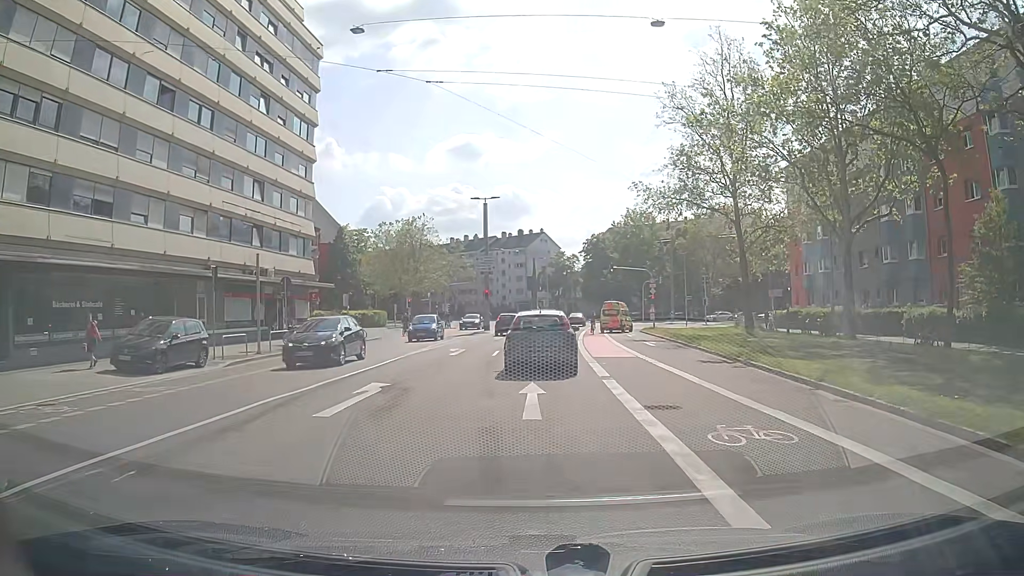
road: secondary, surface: asphalt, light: Day
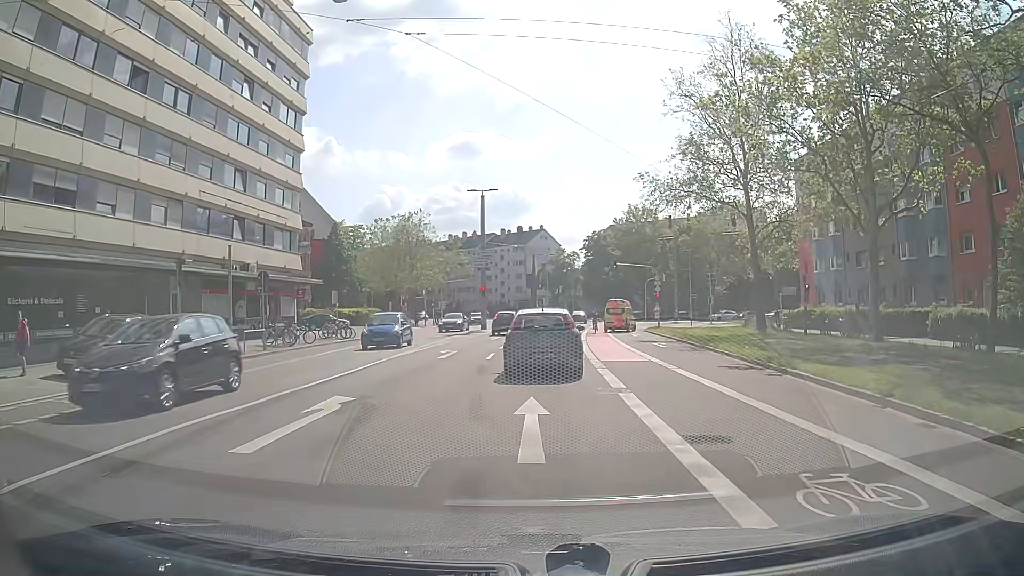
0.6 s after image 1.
(0.0, +2.6) m; 0°
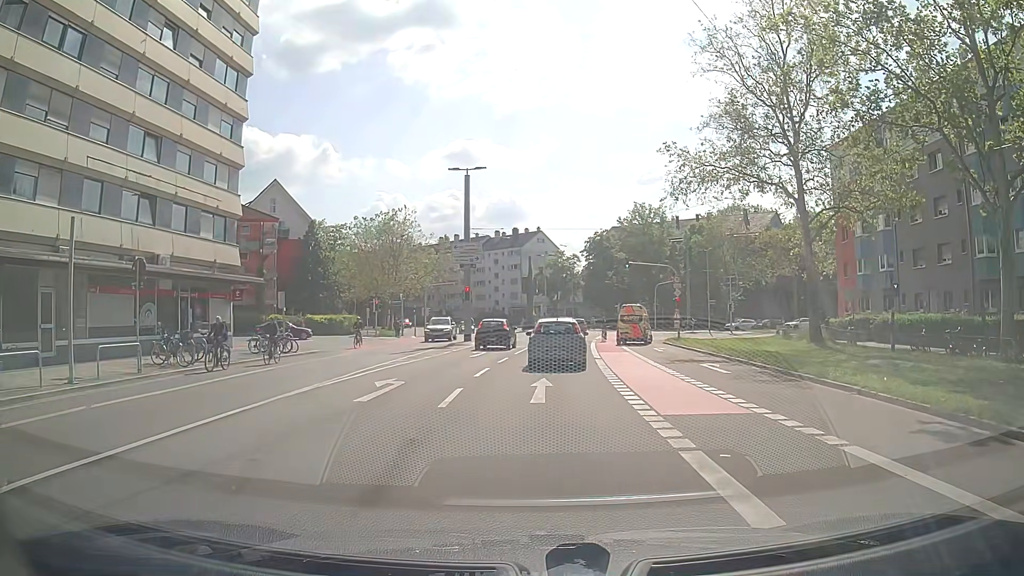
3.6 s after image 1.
(+0.2, +9.7) m; +1°
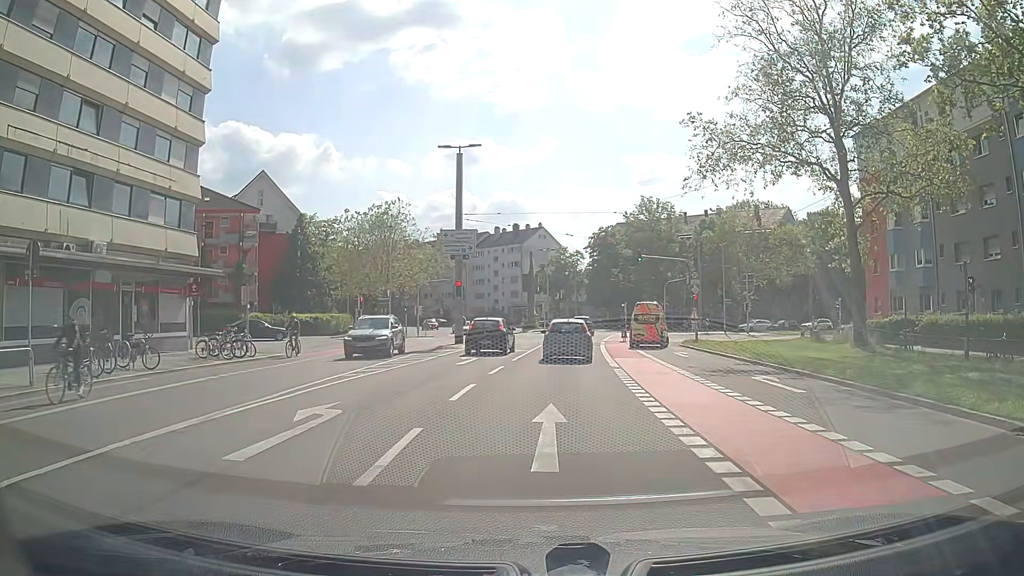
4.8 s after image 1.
(+0.1, +5.5) m; +1°
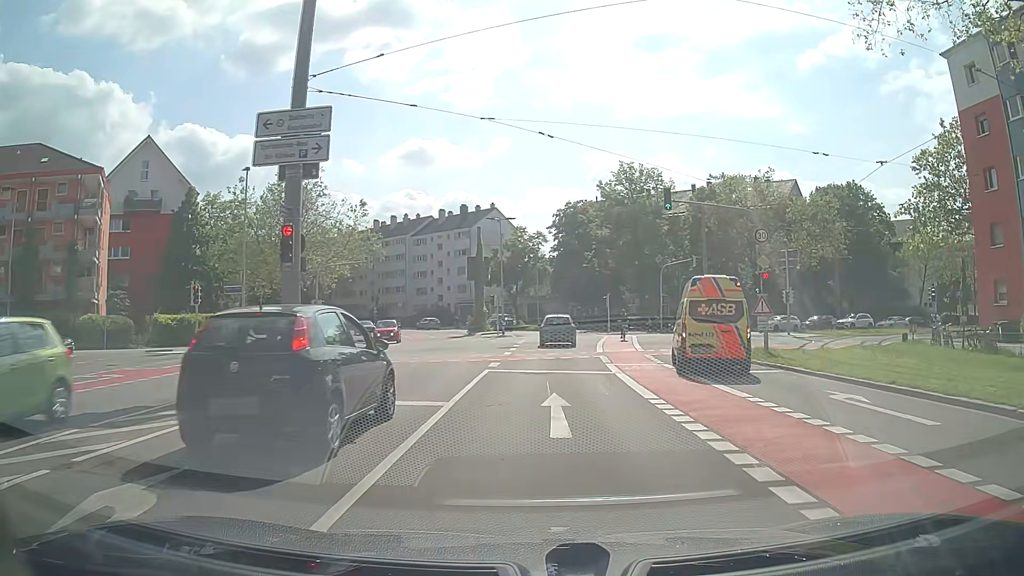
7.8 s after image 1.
(+0.3, +20.7) m; +4°
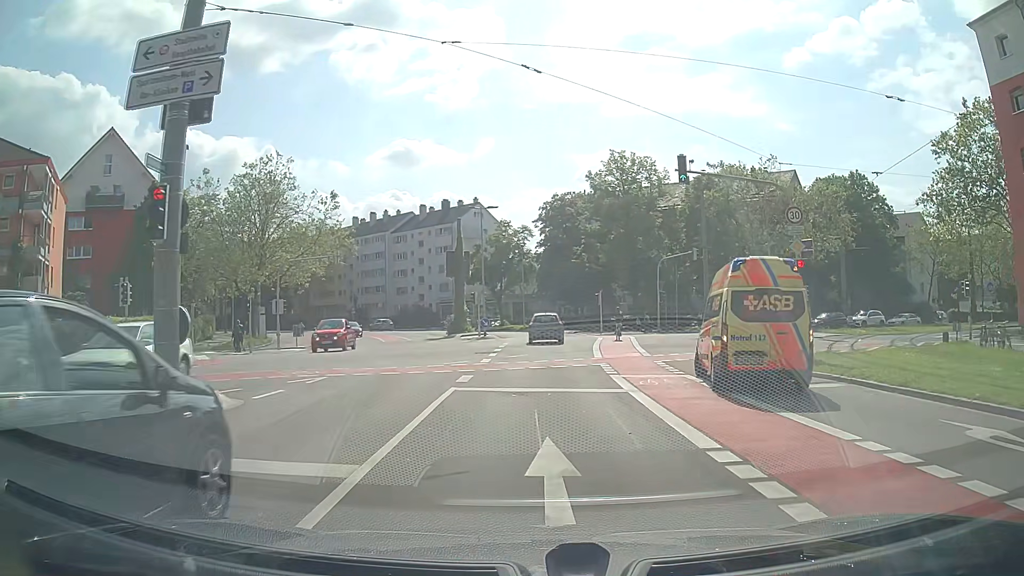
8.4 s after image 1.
(0.0, +4.9) m; +1°
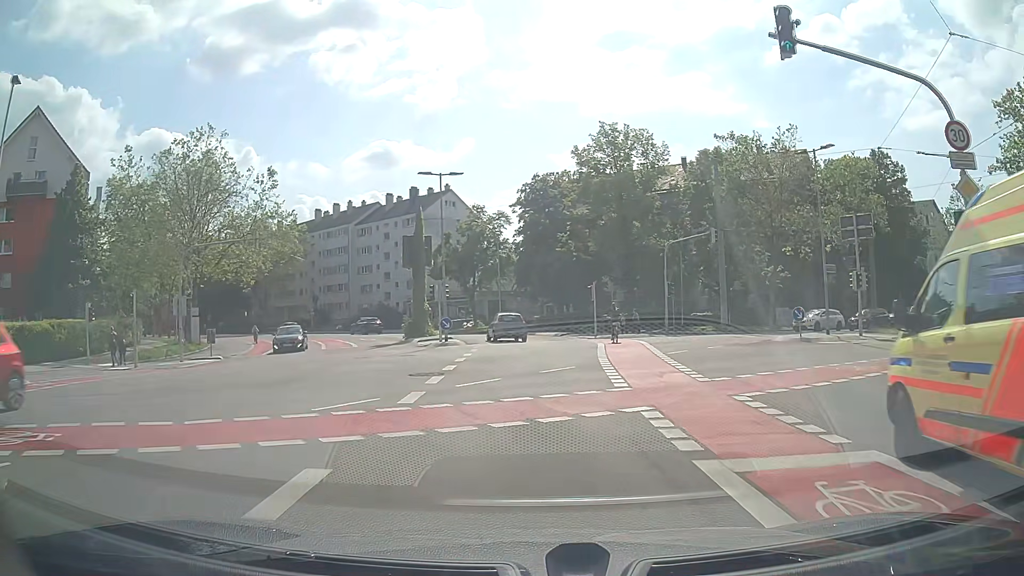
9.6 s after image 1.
(+0.2, +10.3) m; +2°
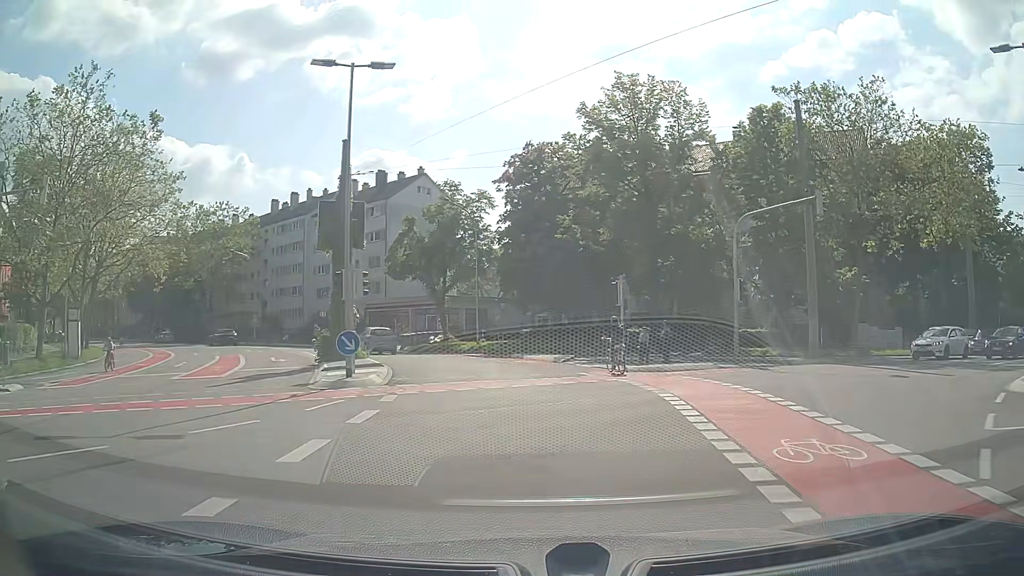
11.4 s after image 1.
(+0.1, +16.2) m; 0°
(0, +10) (-1, +20) (-4, +29) (-9, +38) (-14, +47) (-21, +54) (-28, +61) (-36, +67) (-44, +74) (-51, +80) m
